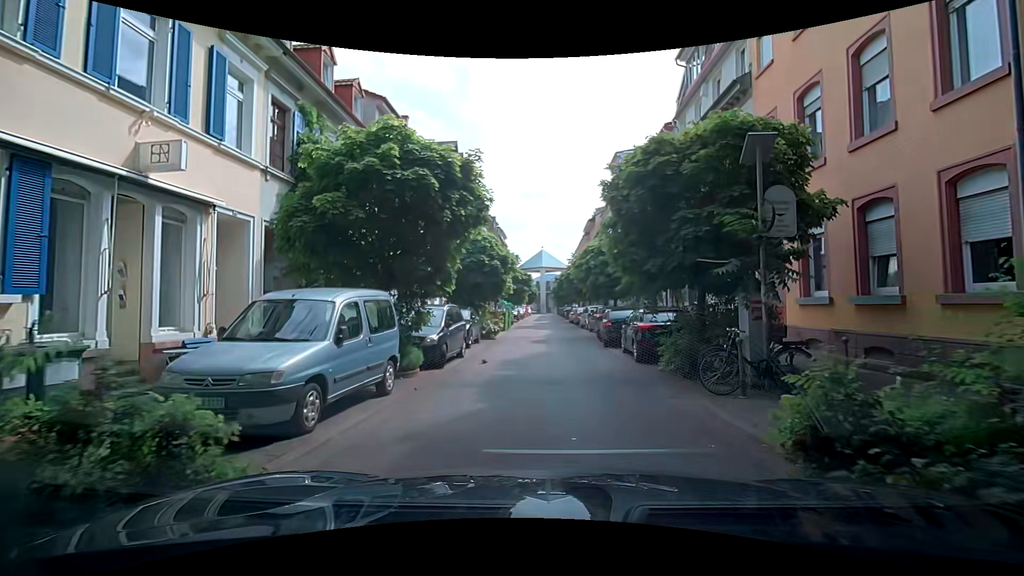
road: residential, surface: paving_stones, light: Day
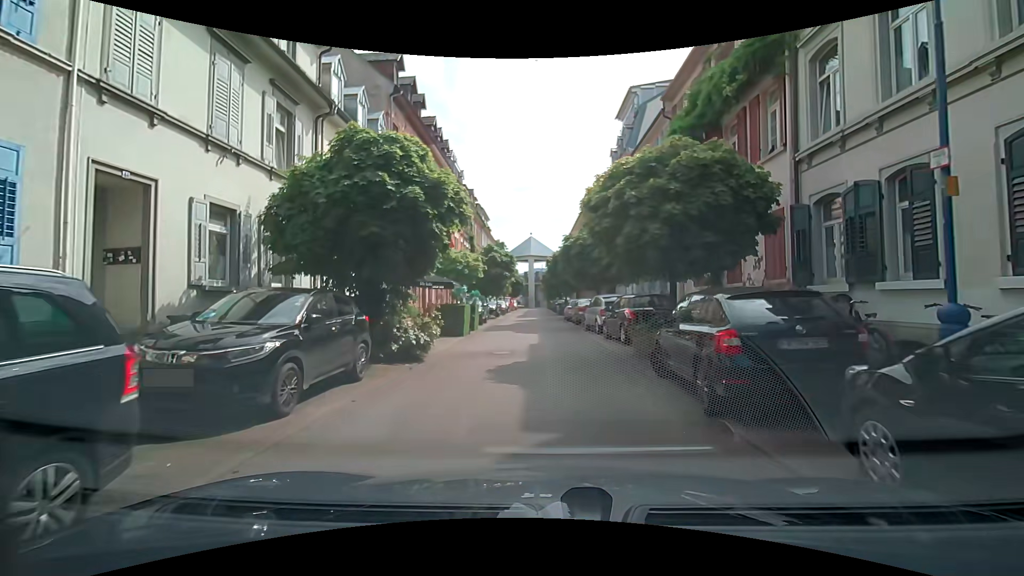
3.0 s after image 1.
(+0.3, +12.8) m; +3°
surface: asphalt
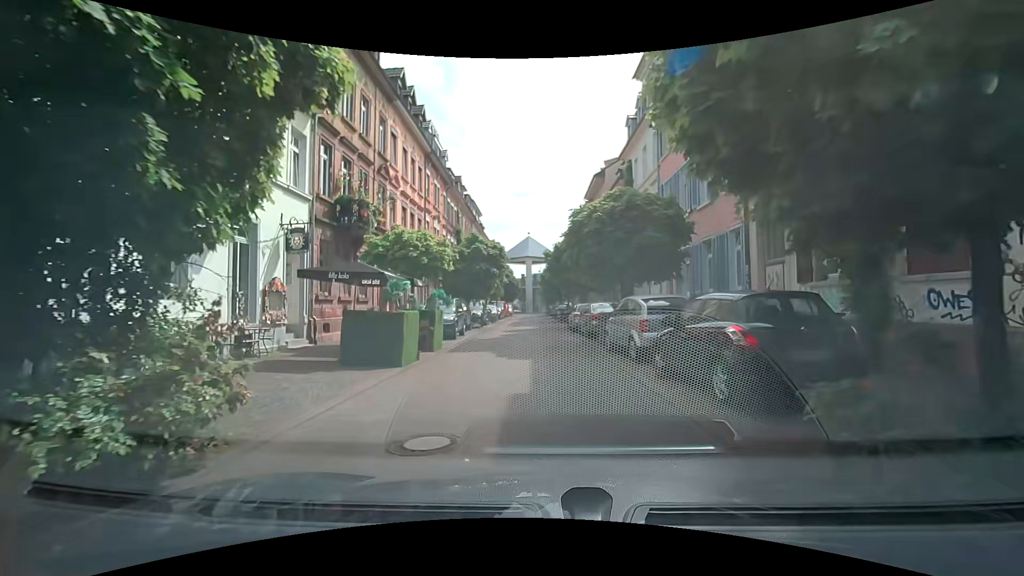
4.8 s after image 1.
(-0.1, +8.3) m; 0°
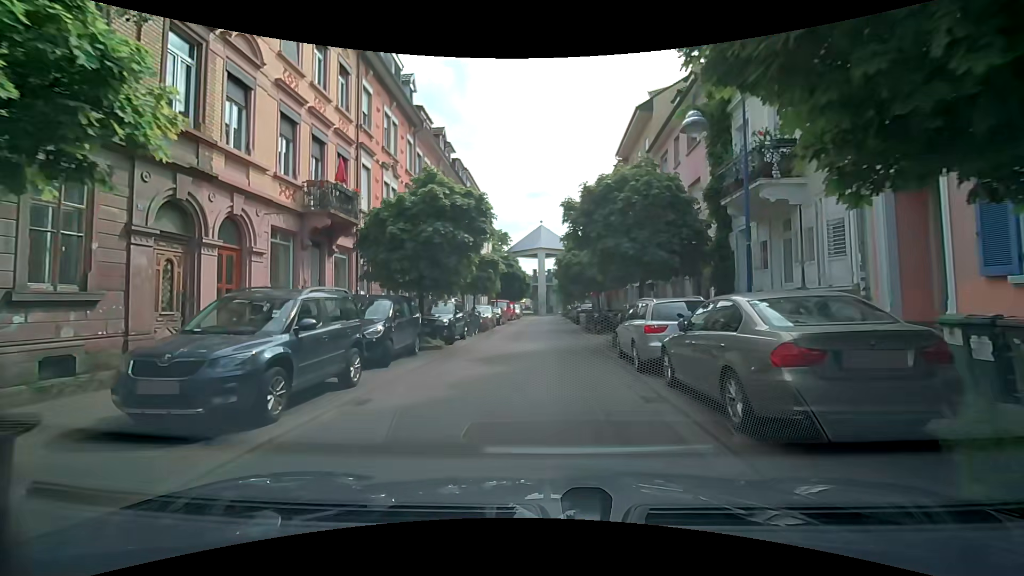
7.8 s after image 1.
(-0.1, +14.4) m; -2°
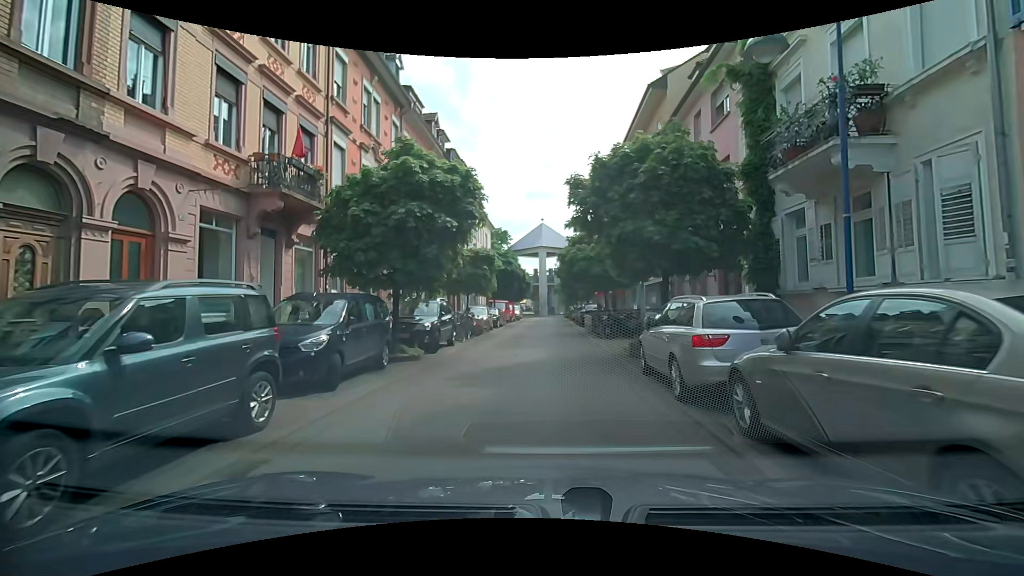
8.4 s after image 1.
(0.0, +2.9) m; 0°
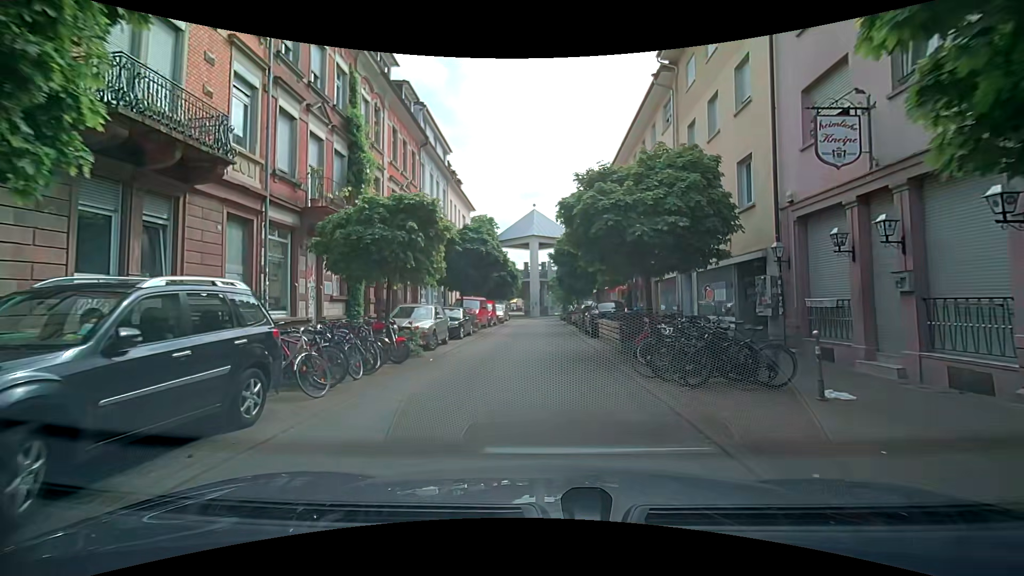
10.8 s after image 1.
(+0.1, +12.0) m; 0°
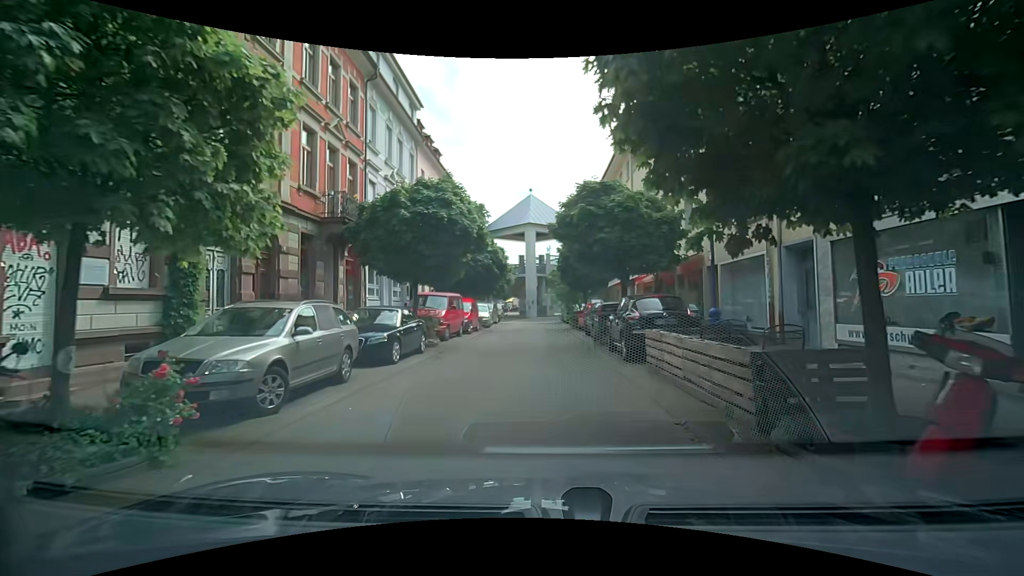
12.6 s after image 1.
(+0.1, +9.2) m; -1°
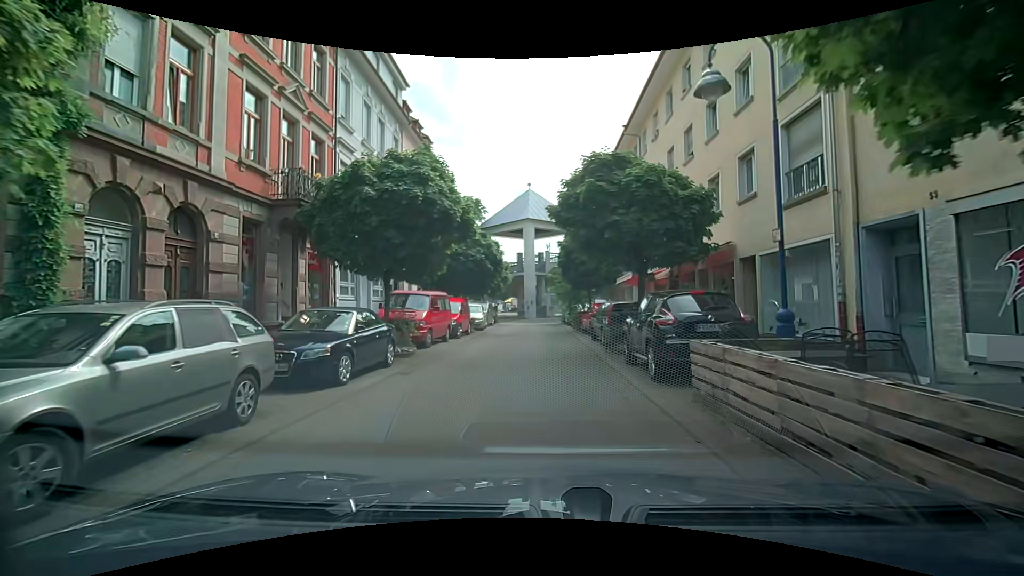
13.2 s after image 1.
(+0.1, +3.1) m; +2°
